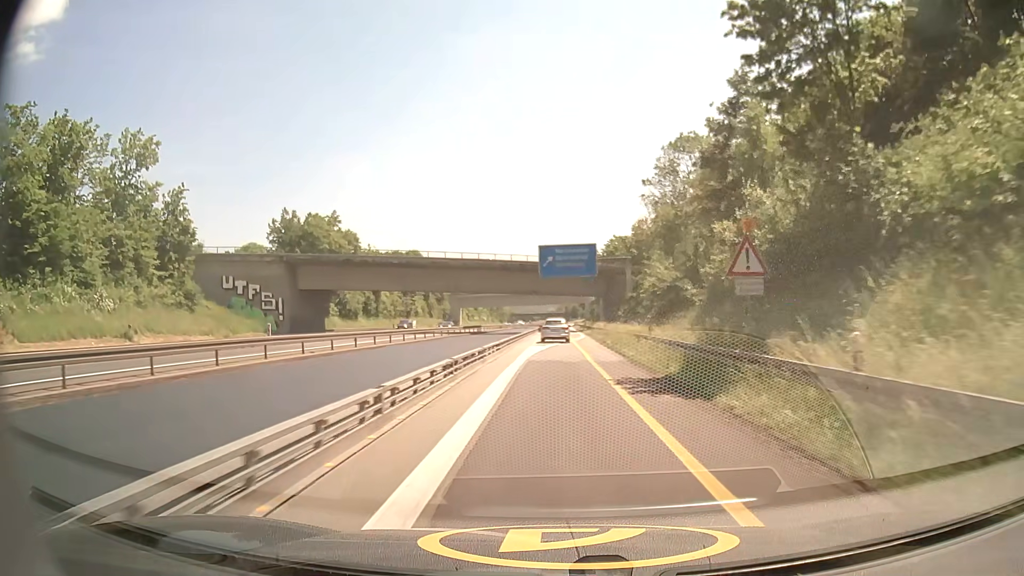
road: motorway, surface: asphalt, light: Day
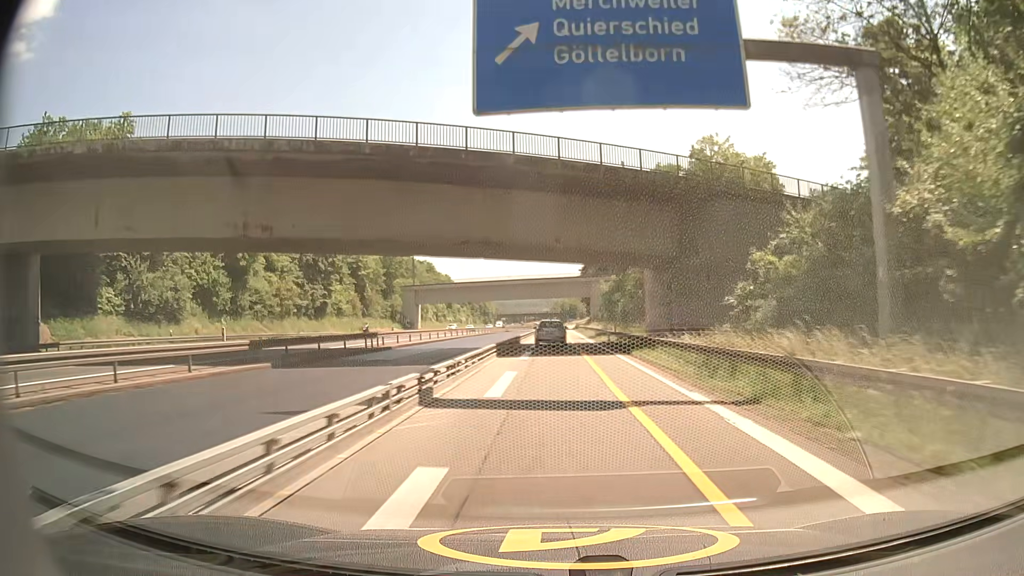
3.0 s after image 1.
(+0.1, +53.6) m; 0°
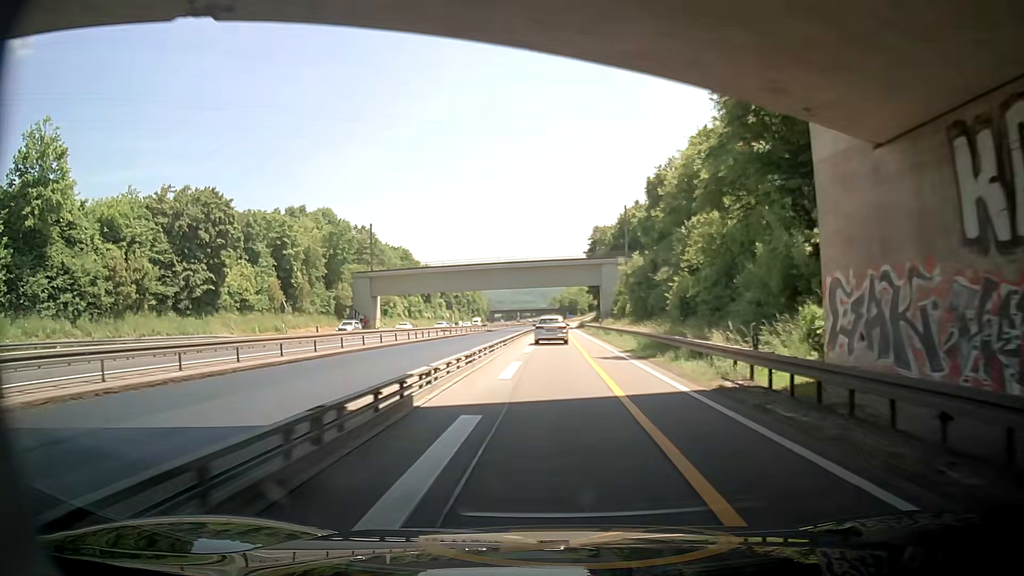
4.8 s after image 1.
(+0.2, +32.5) m; +1°
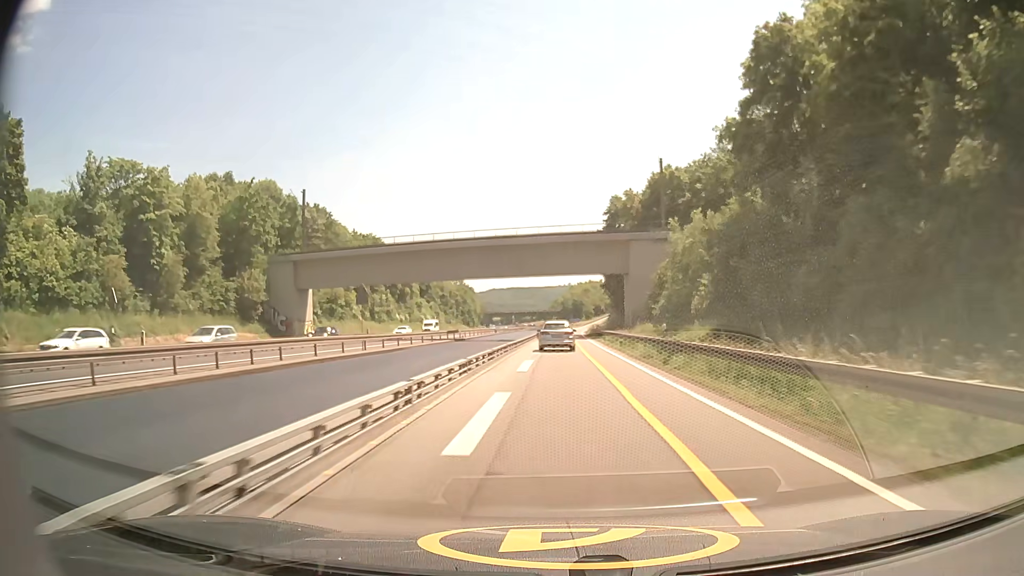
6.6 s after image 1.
(-0.6, +32.7) m; -1°
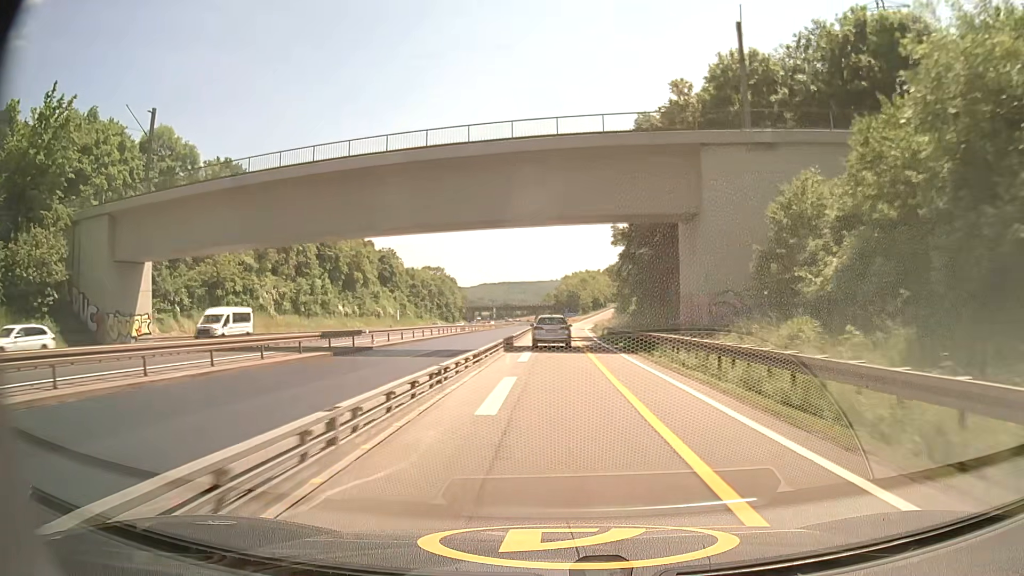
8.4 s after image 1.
(+0.2, +33.4) m; +1°
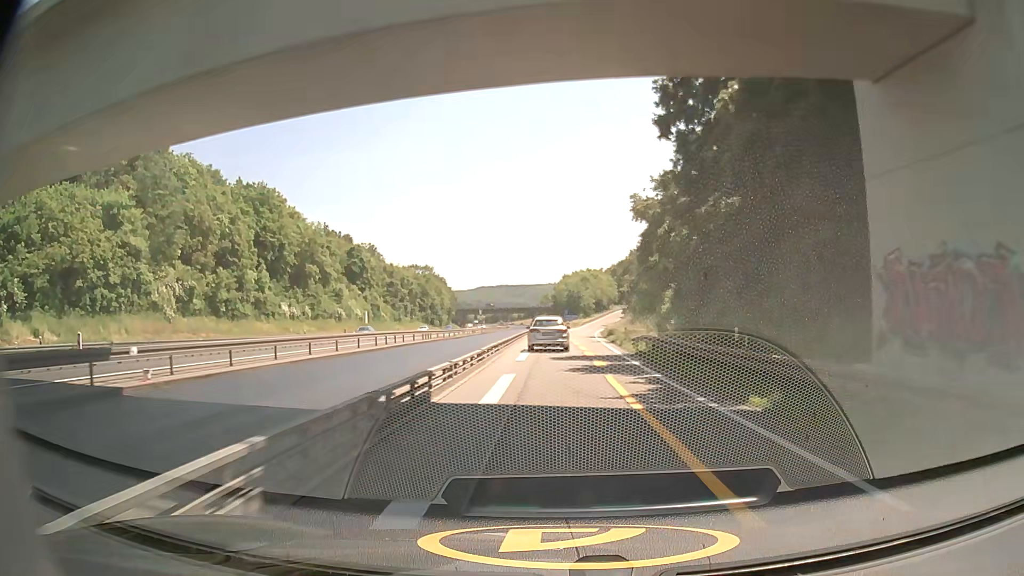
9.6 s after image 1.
(+0.1, +22.4) m; 0°
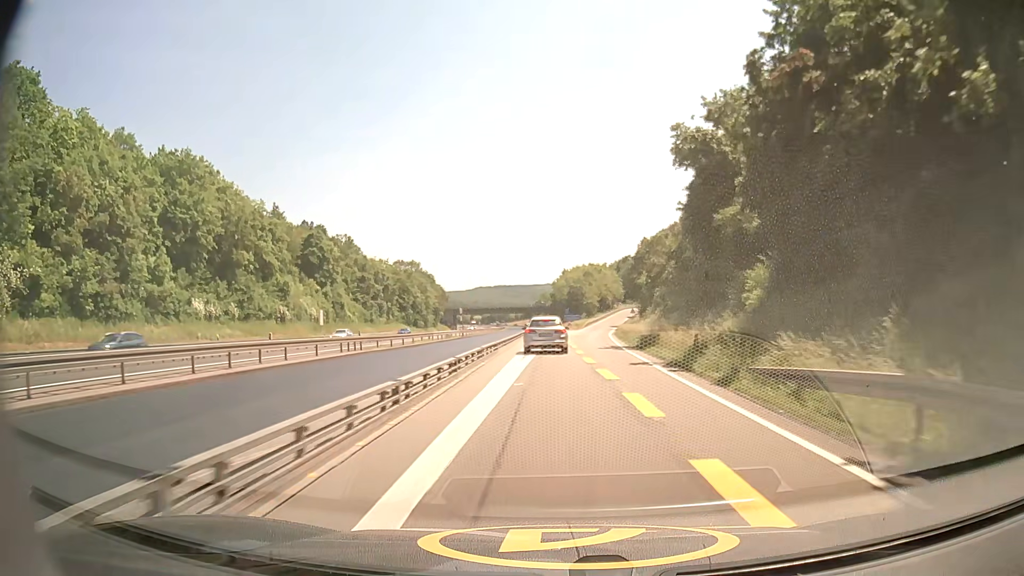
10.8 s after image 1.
(-0.2, +22.3) m; -1°
